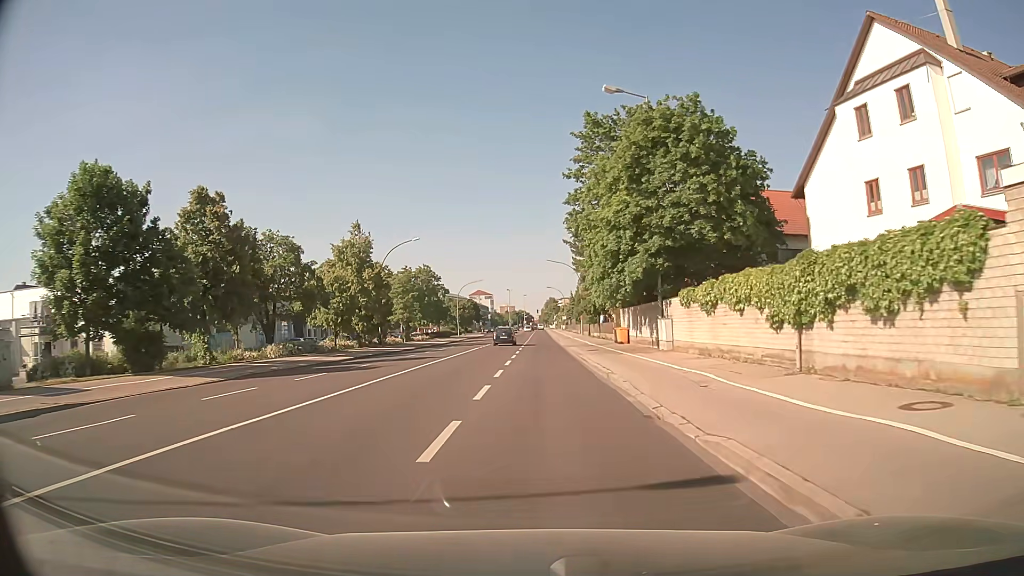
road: secondary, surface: asphalt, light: Day
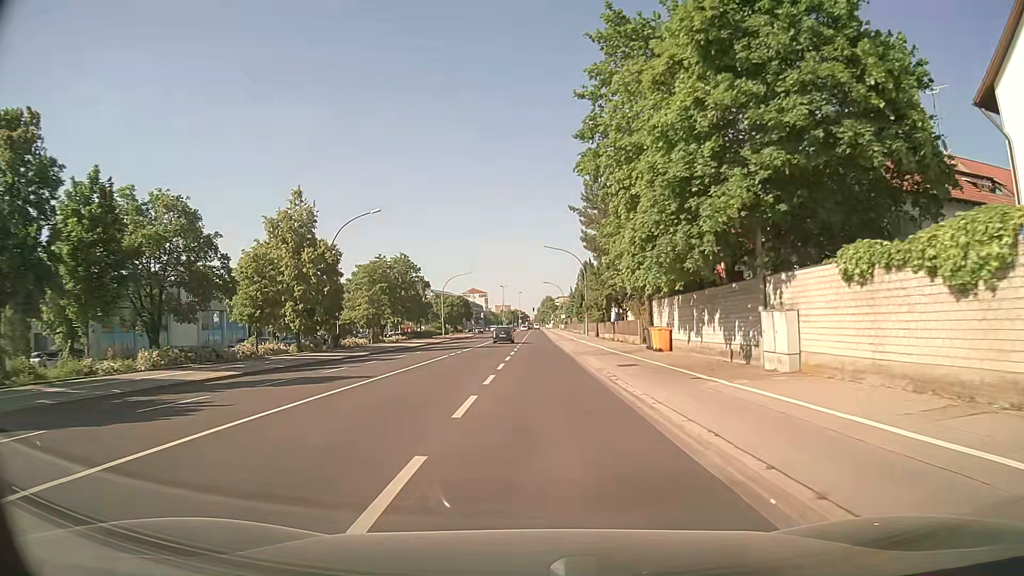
(+0.1, +14.8) m; +1°
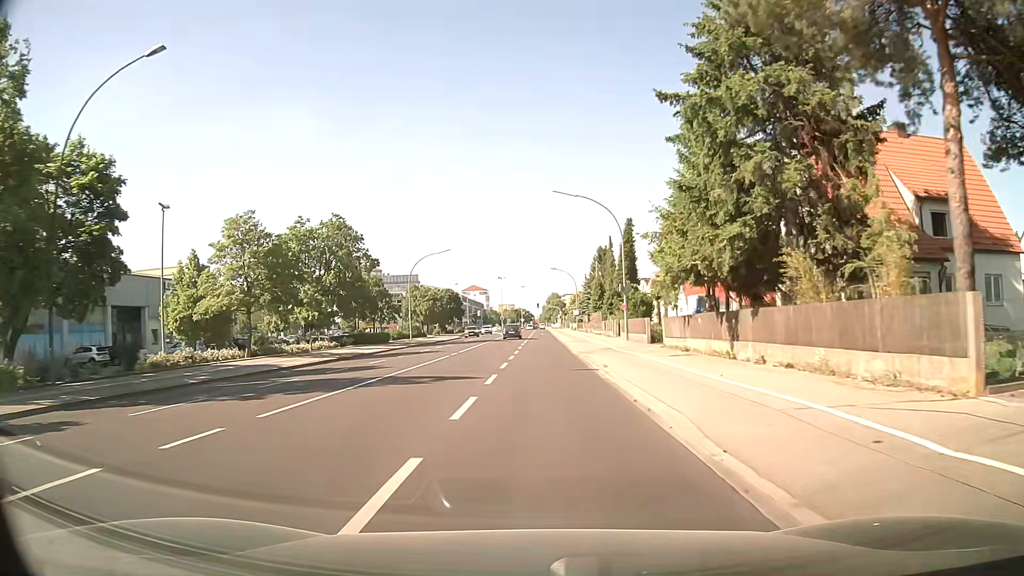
(-0.1, +30.4) m; -1°
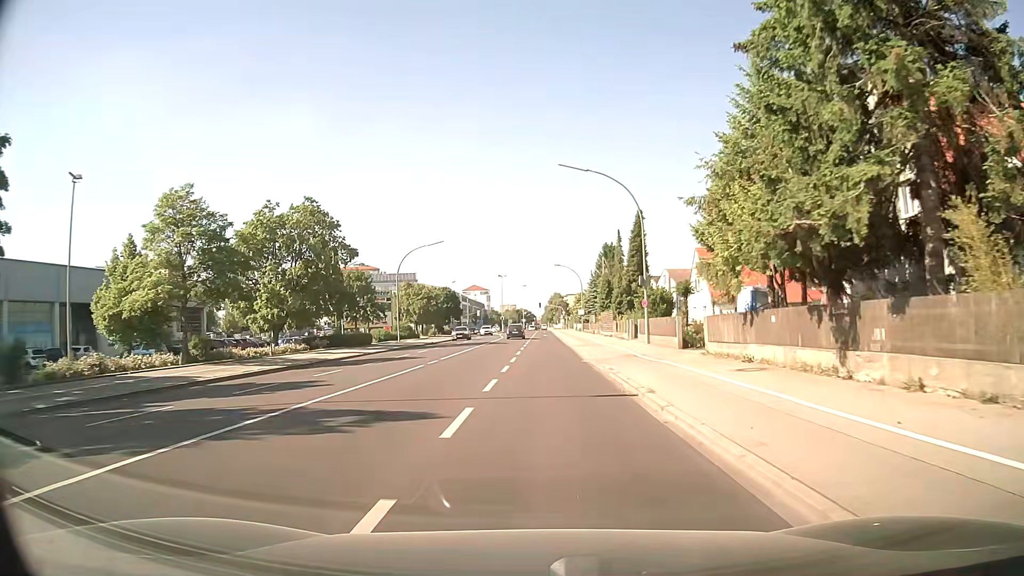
(0.0, +7.7) m; 0°
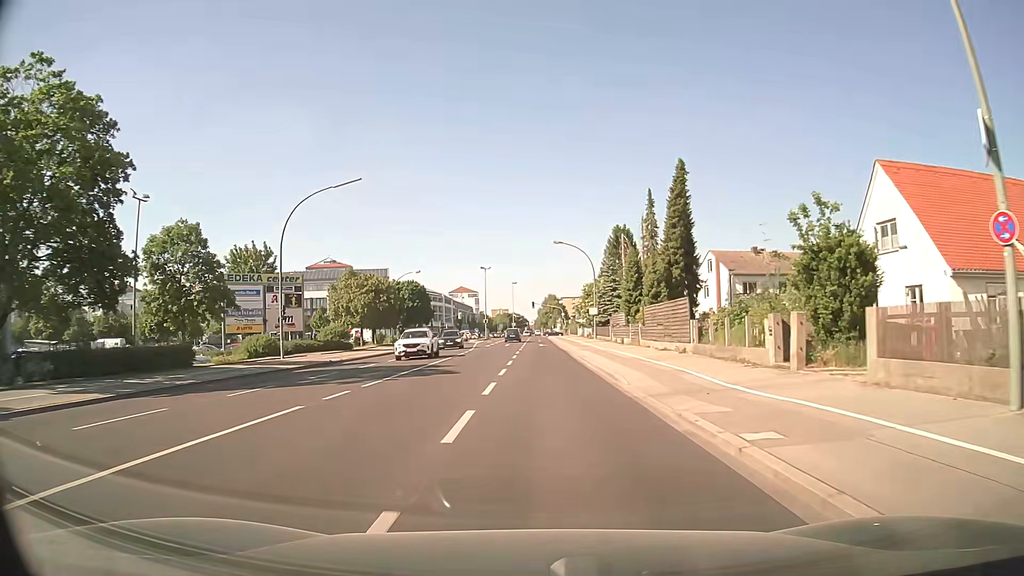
(+0.1, +30.3) m; +1°
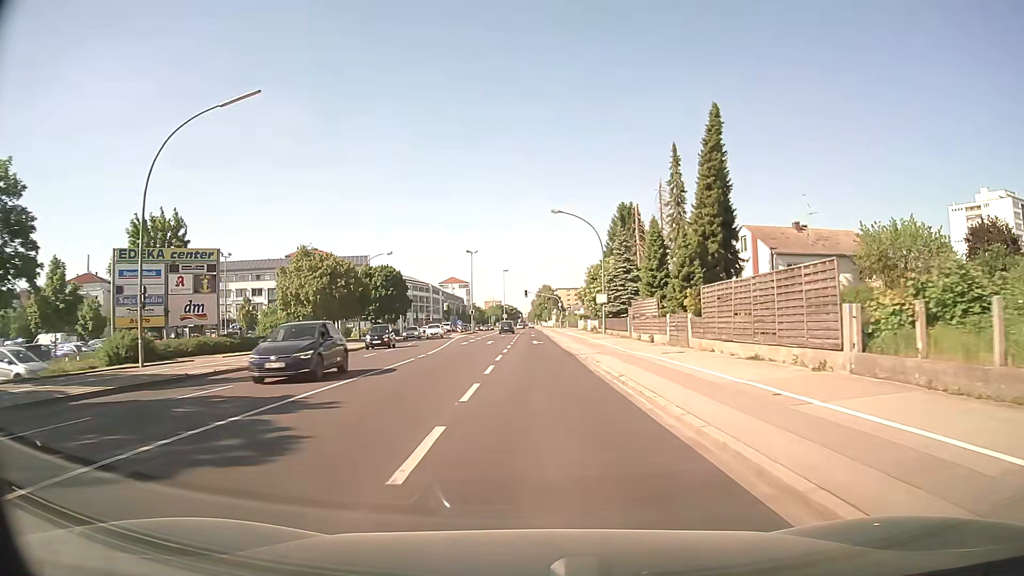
(+0.1, +14.1) m; +1°
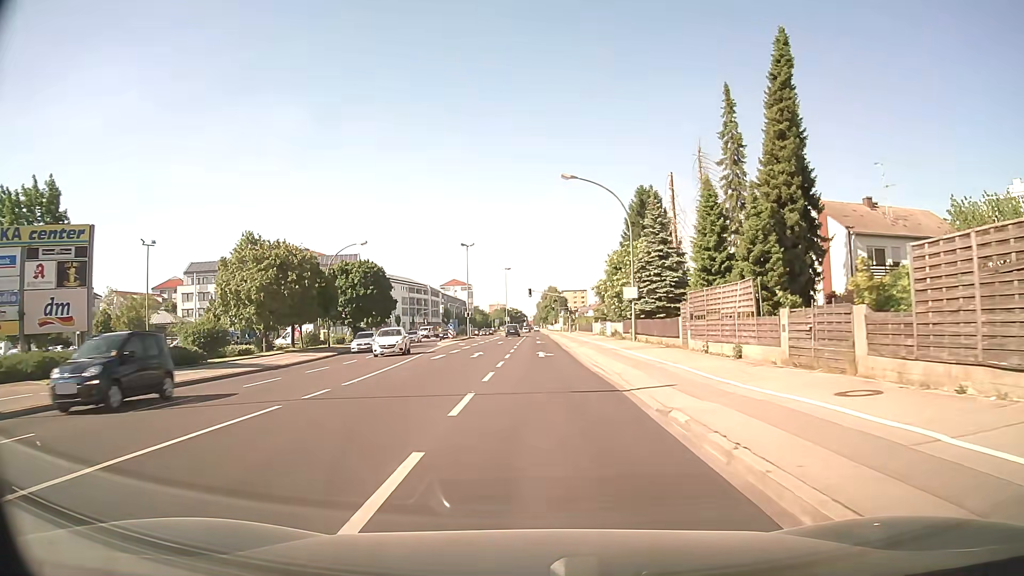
(-0.1, +13.6) m; -1°
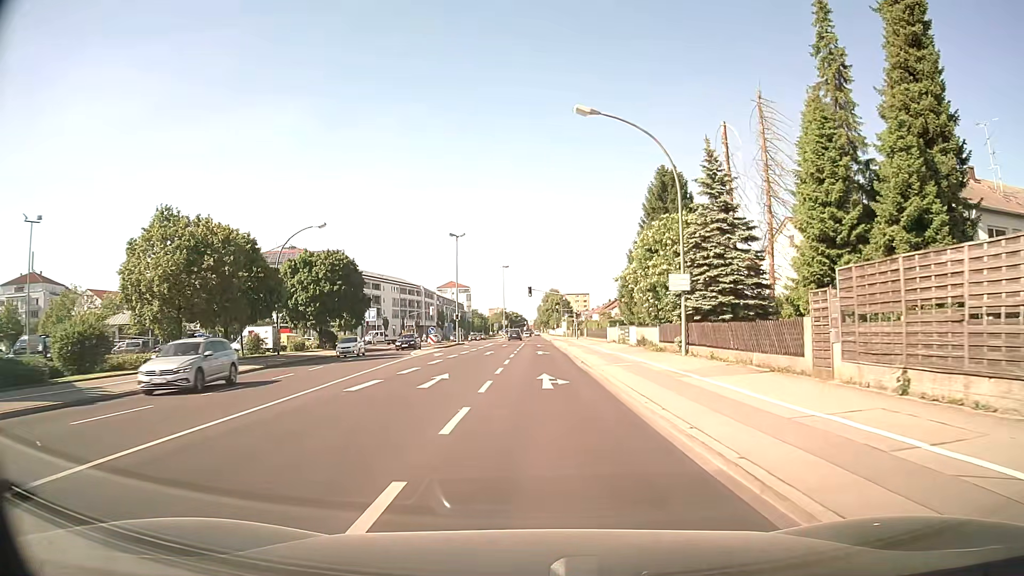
(0.0, +13.1) m; 0°
(0, +10) (0, +20) (0, +30) (0, +40) (0, +50) (0, +60) (0, +70) (0, +80) (0, +90) (0, +100) m
